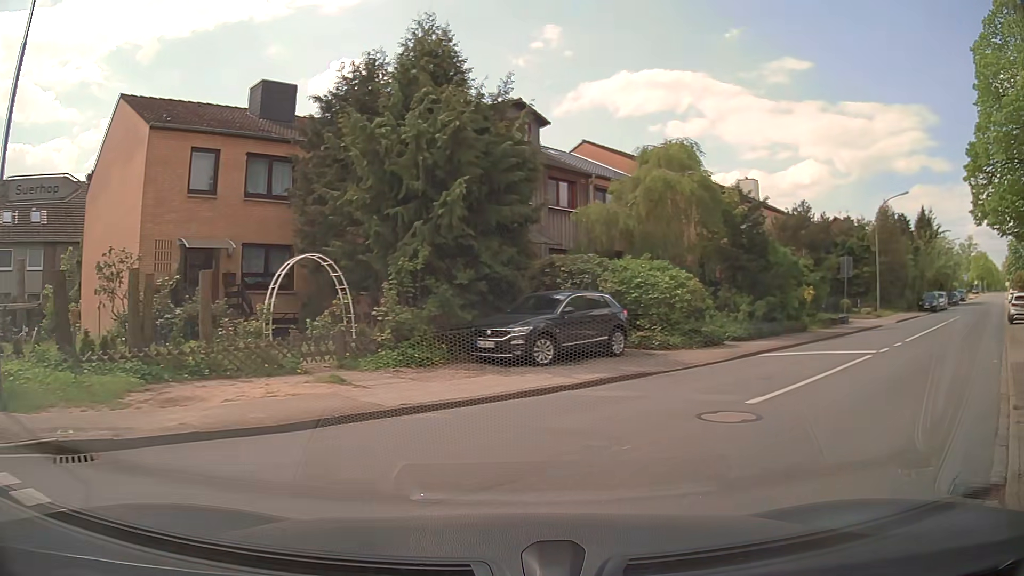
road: unclassified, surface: asphalt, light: Day
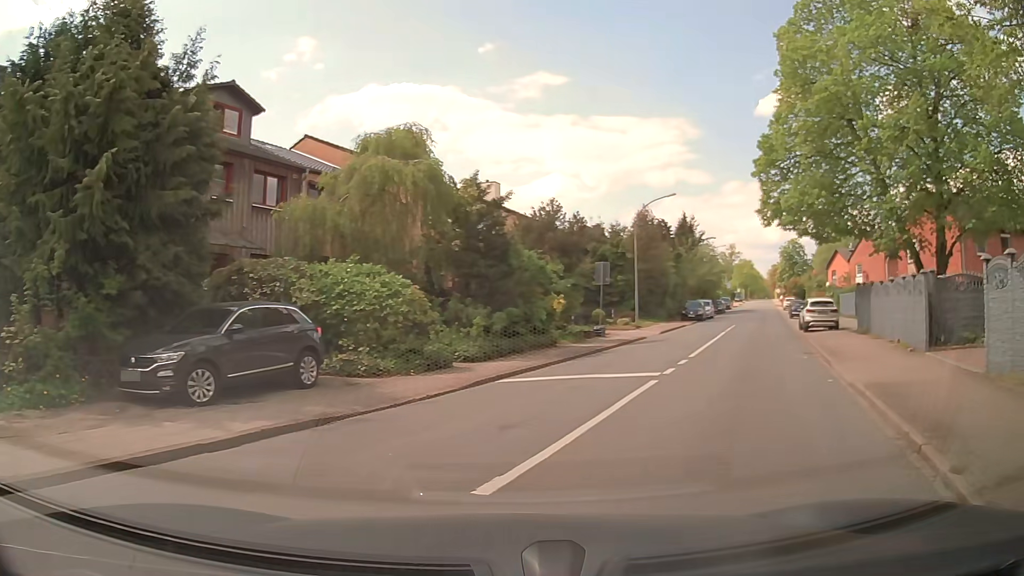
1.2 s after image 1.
(+0.9, +3.8) m; +23°
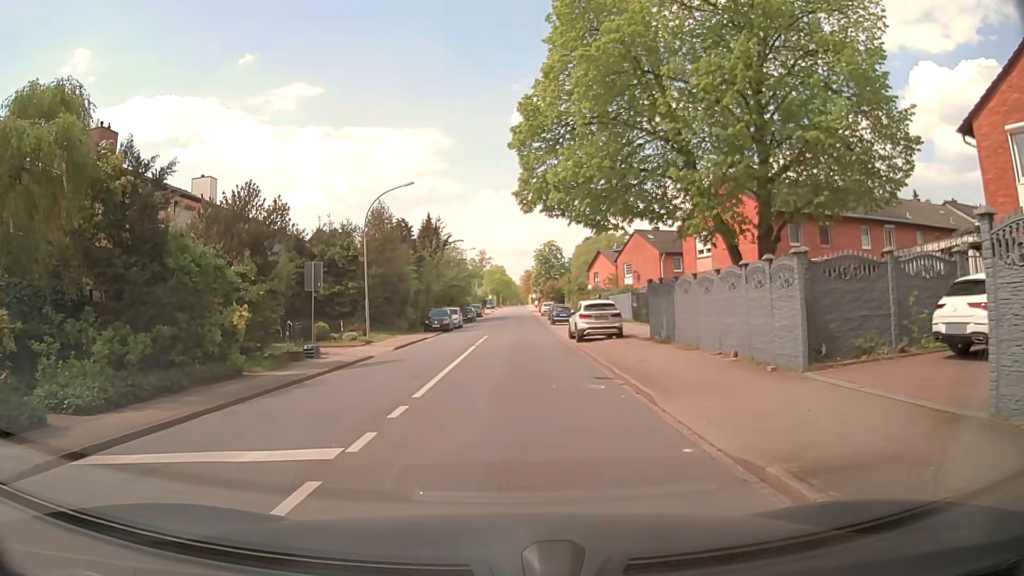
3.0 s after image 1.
(+1.5, +6.3) m; +22°
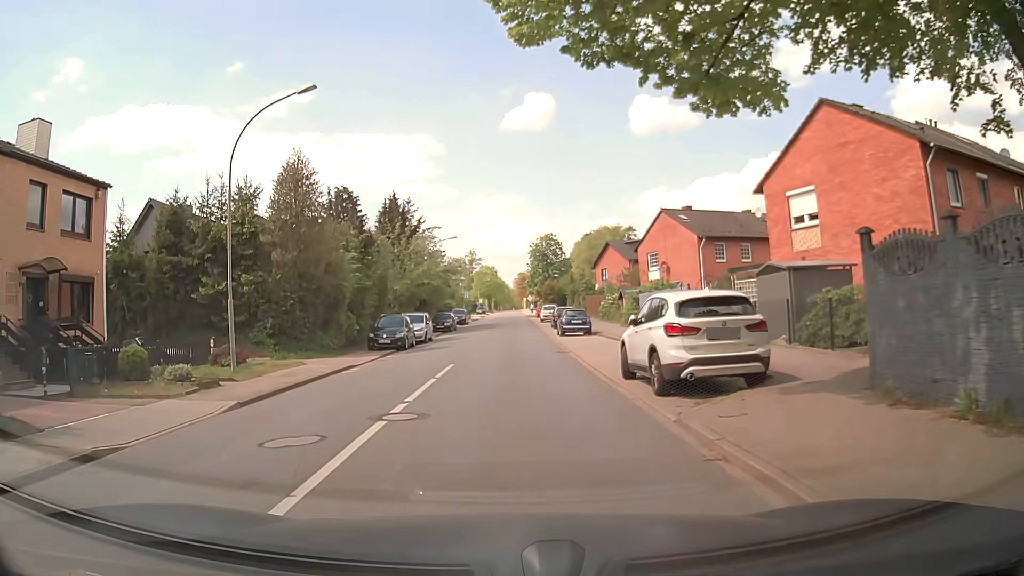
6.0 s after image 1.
(+0.1, +16.3) m; 0°
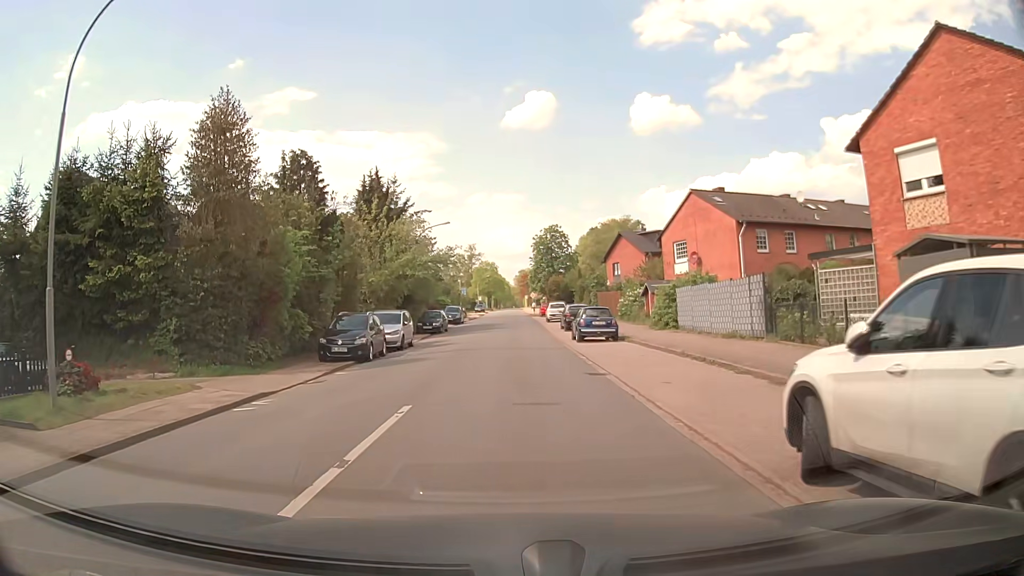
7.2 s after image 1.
(-0.1, +8.3) m; -1°
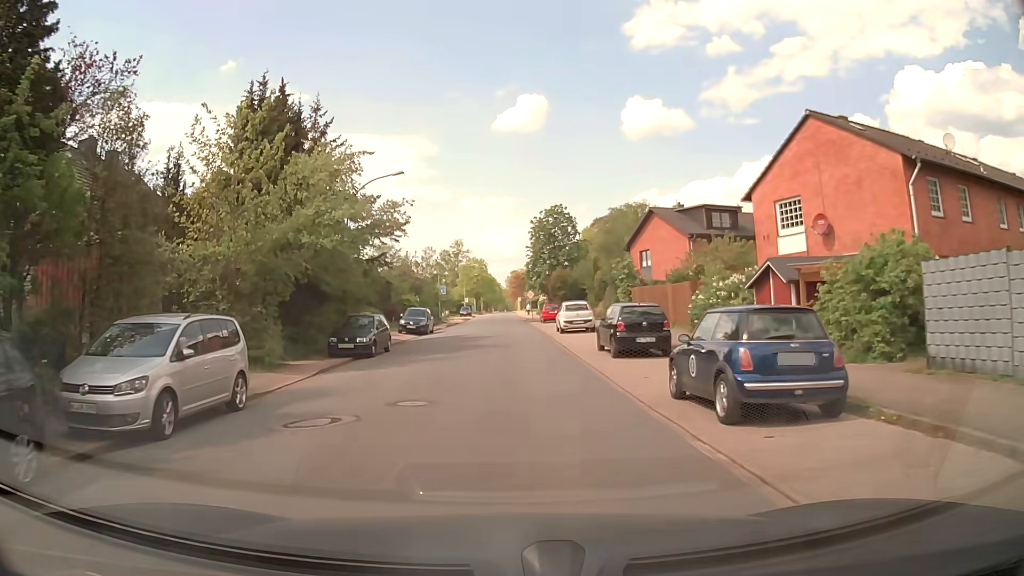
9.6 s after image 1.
(+0.2, +19.5) m; +1°
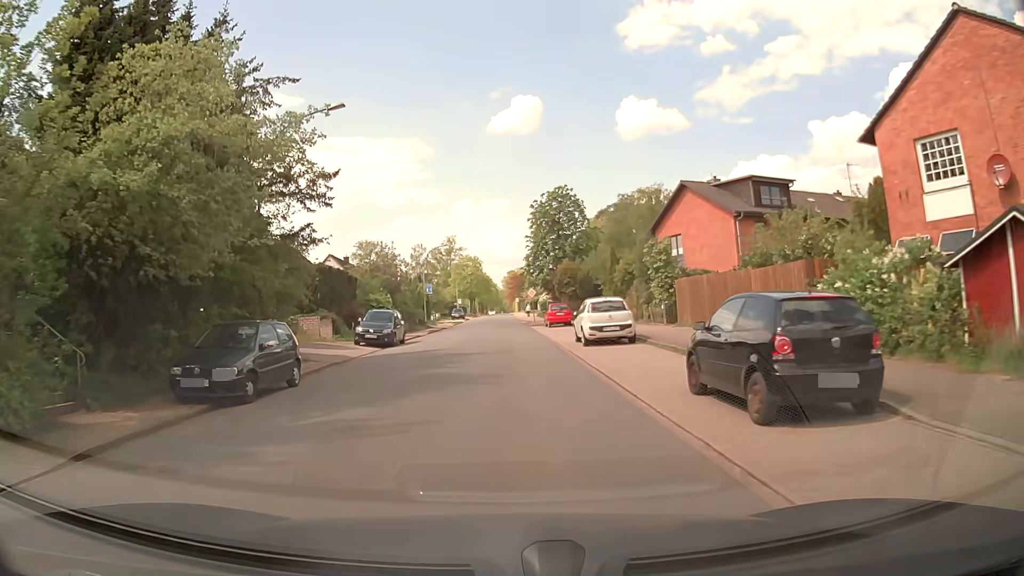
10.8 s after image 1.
(0.0, +11.1) m; 0°
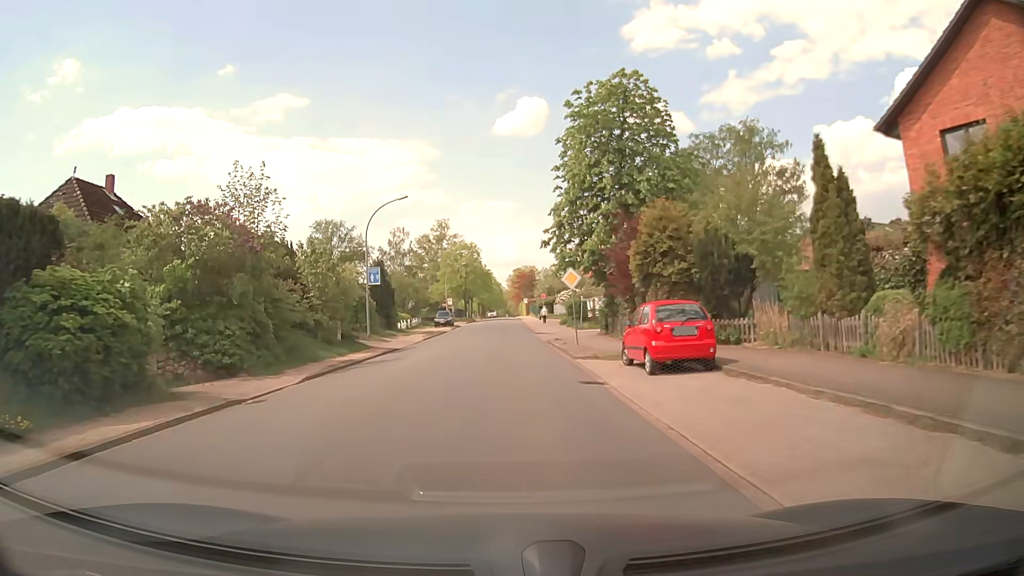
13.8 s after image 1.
(-0.4, +29.7) m; -2°
(0, +10) (0, +20) (0, +30) (0, +40) (+1, +50) (+1, +60) (+1, +70) (+1, +80) (+1, +90) (+1, +100) m
